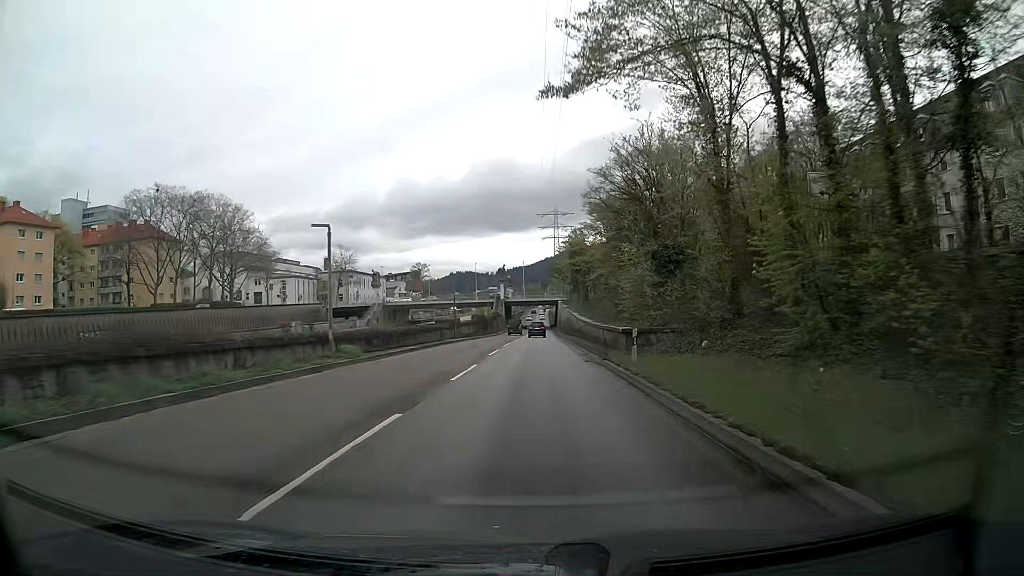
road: trunk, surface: asphalt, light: Day
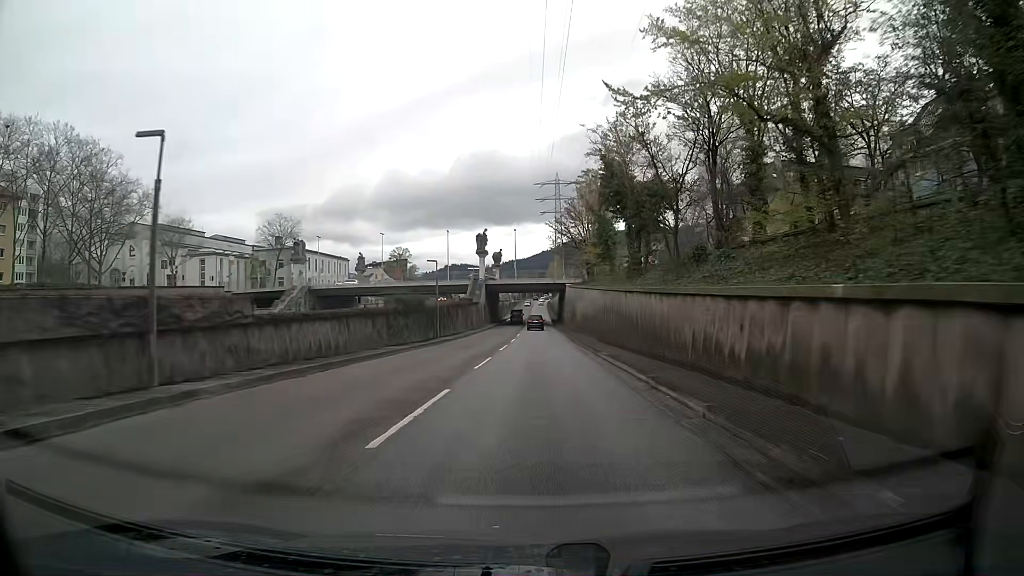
(+0.6, +45.1) m; 0°
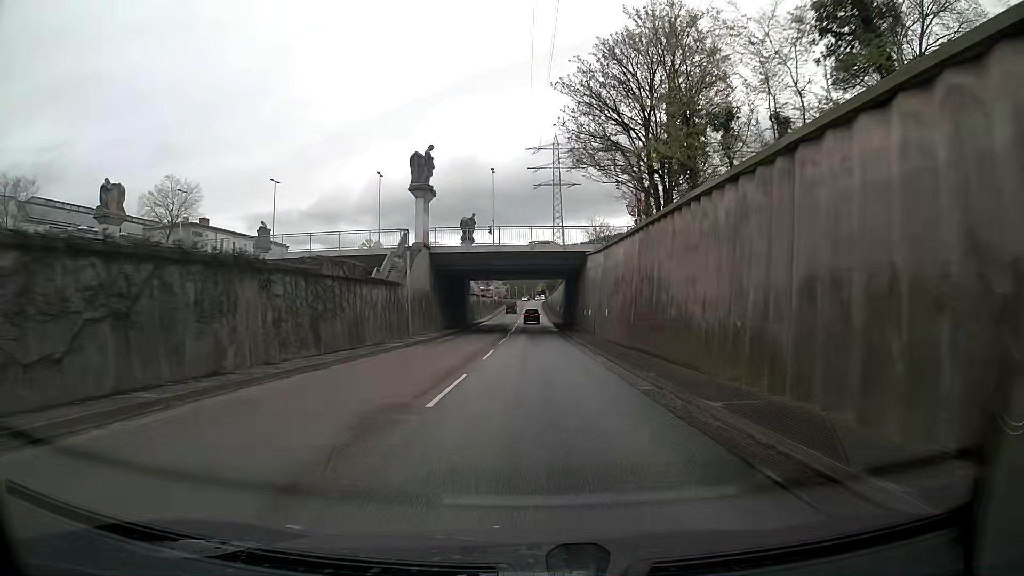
(+0.8, +45.1) m; +1°
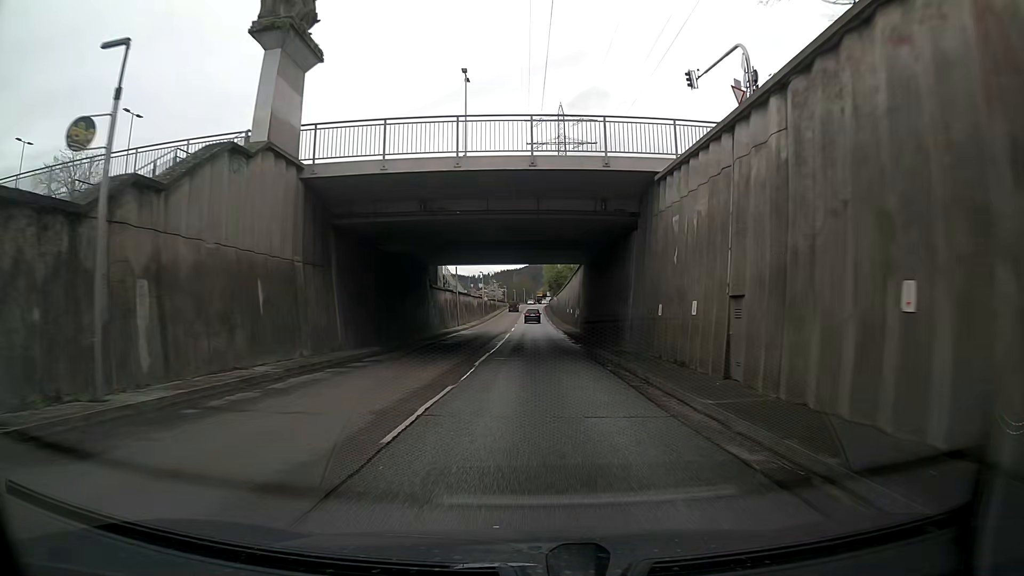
(0.0, +27.0) m; 0°
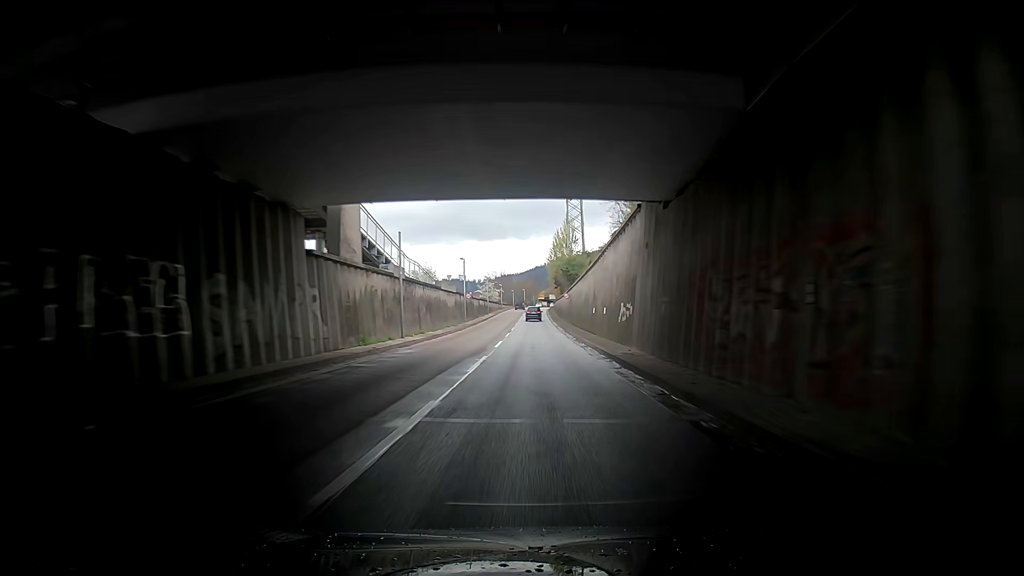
(+0.1, +26.8) m; +1°
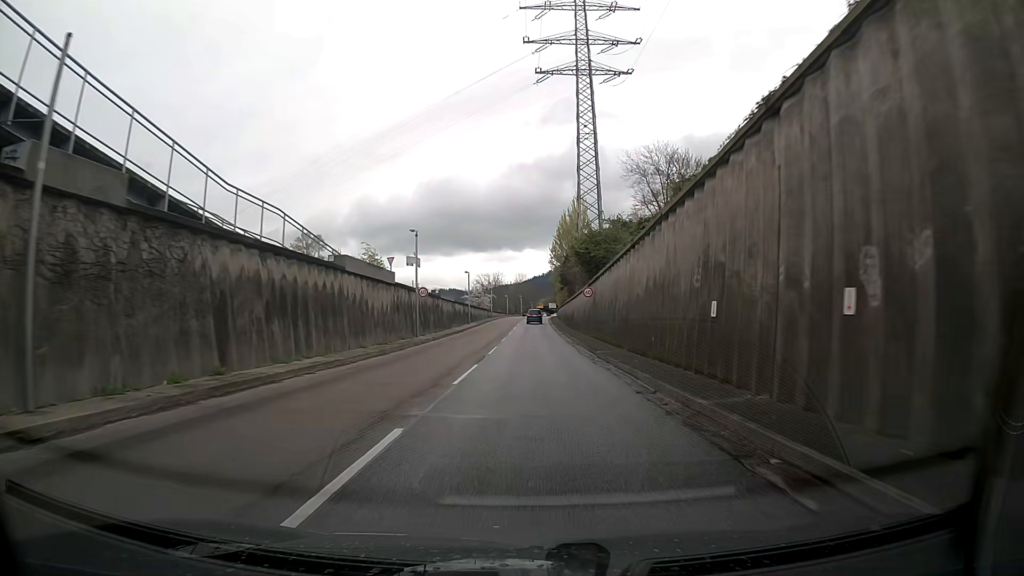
(-1.8, +26.6) m; -2°
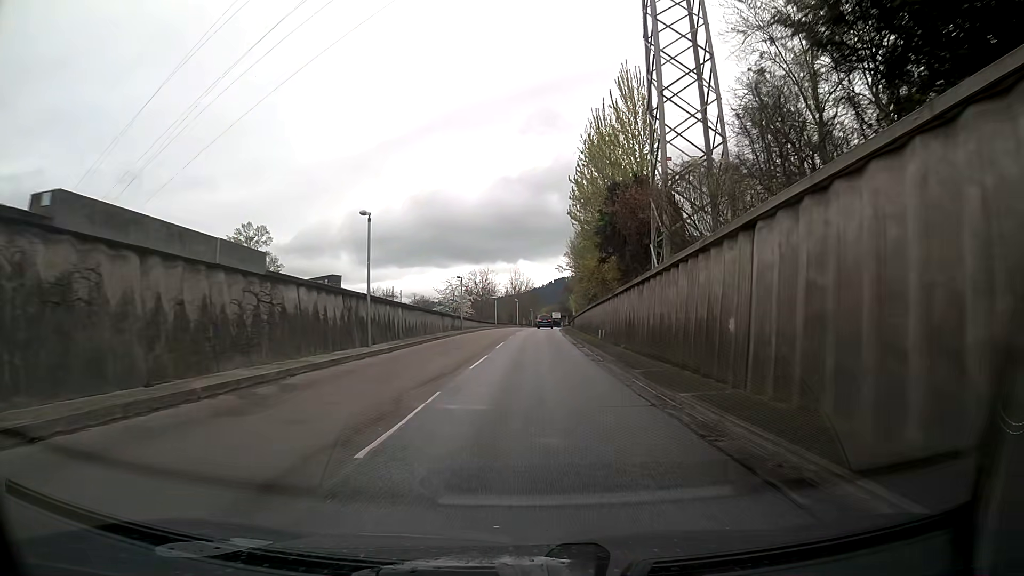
(+1.1, +44.2) m; +1°
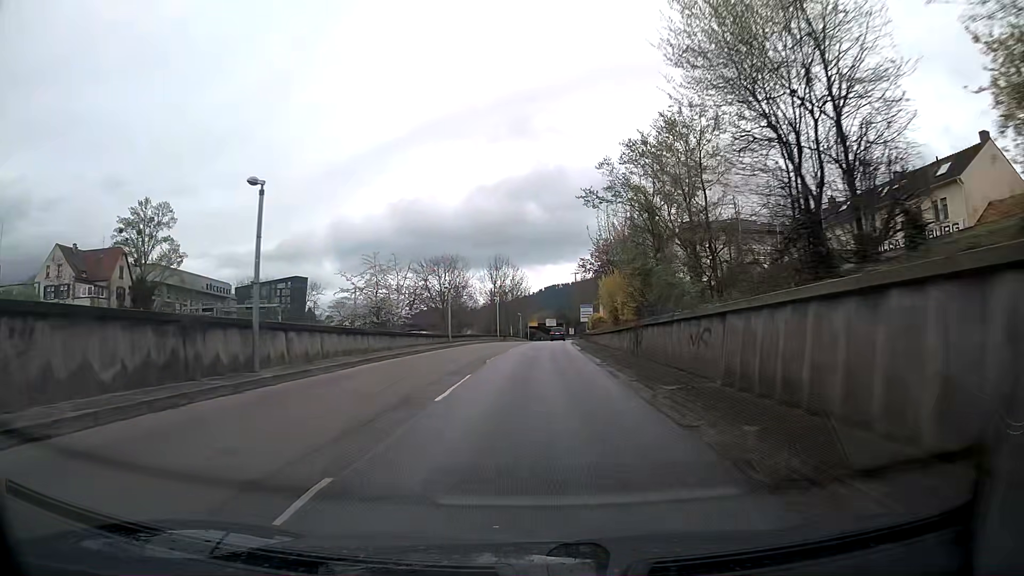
(+0.5, +43.6) m; +1°
(0, +10) (0, +20) (0, +30) (0, +40) (+1, +50) (+1, +60) (+2, +70) (+3, +80) (+3, +90) (+4, +100) m
